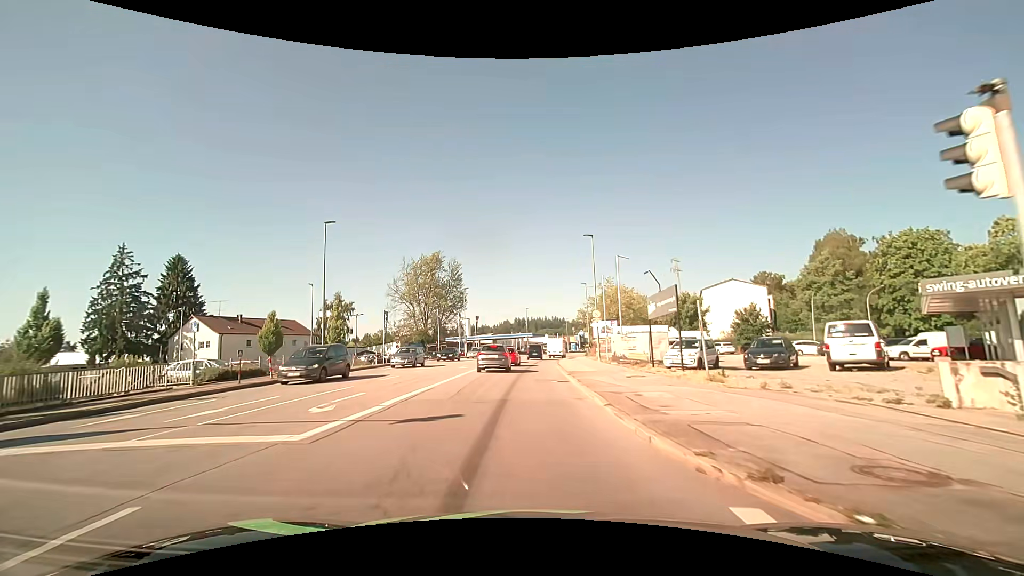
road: tertiary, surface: asphalt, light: Day
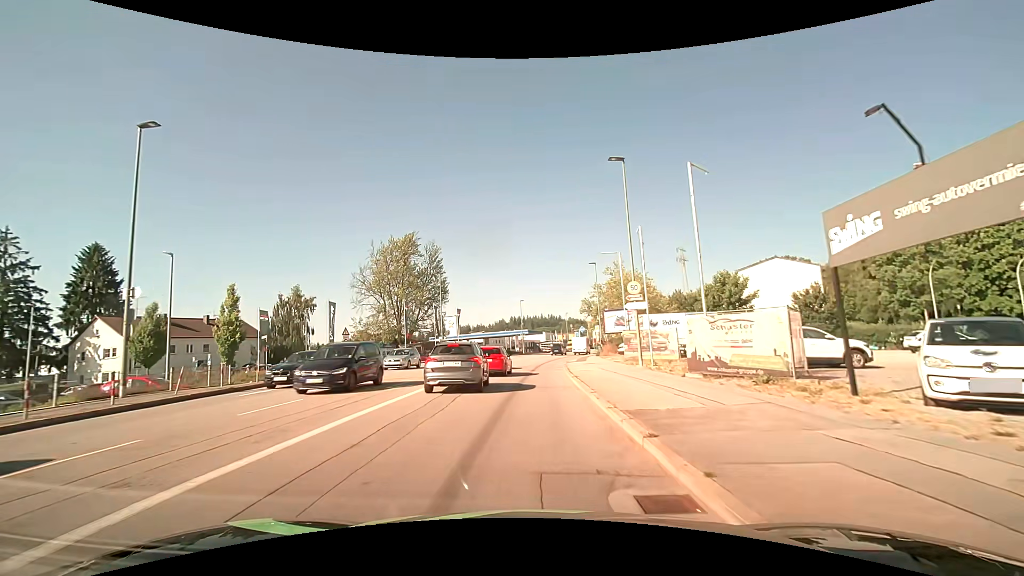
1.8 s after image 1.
(0.0, +16.1) m; 0°
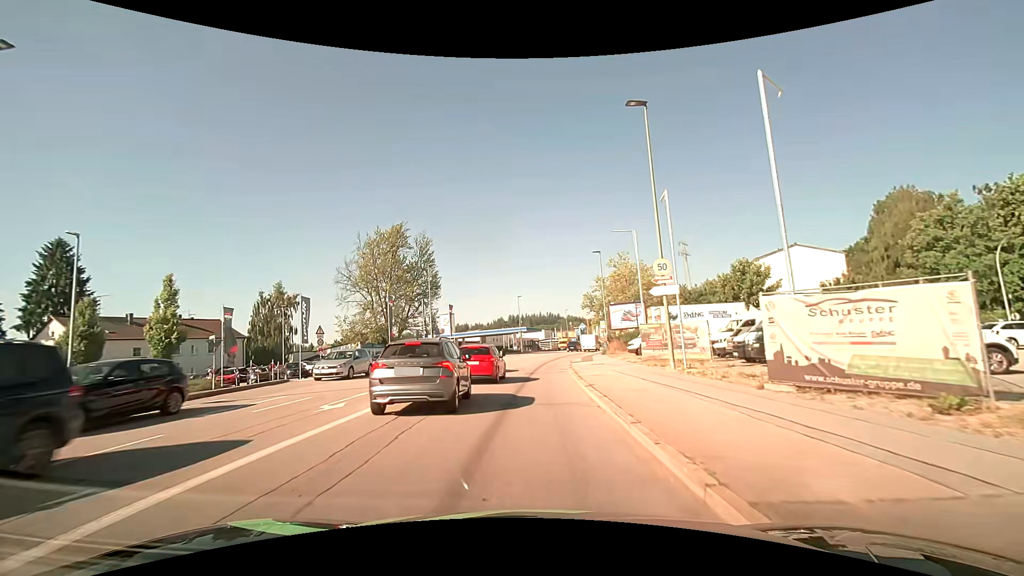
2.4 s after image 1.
(0.0, +5.4) m; 0°
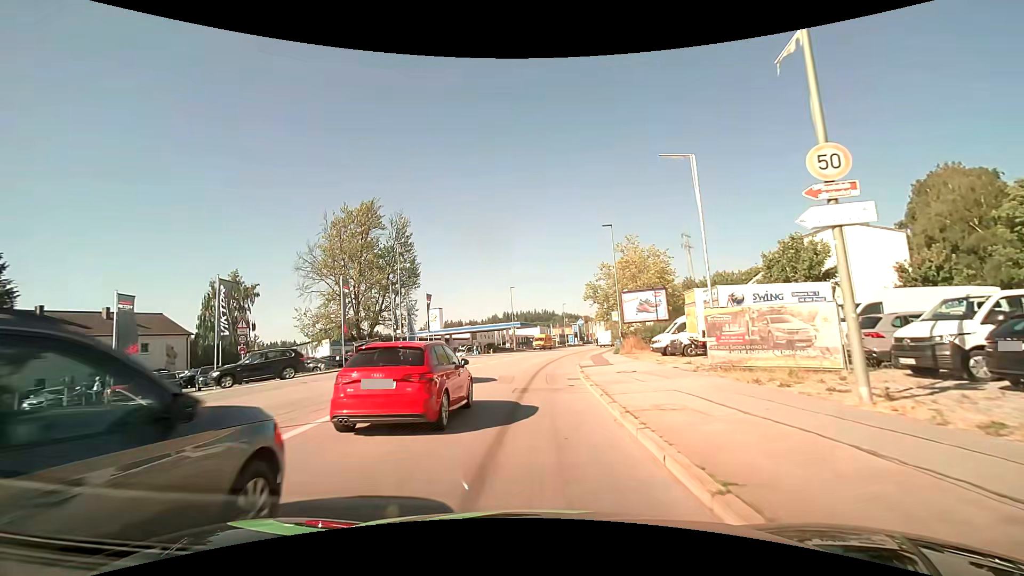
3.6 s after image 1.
(0.0, +10.3) m; +1°
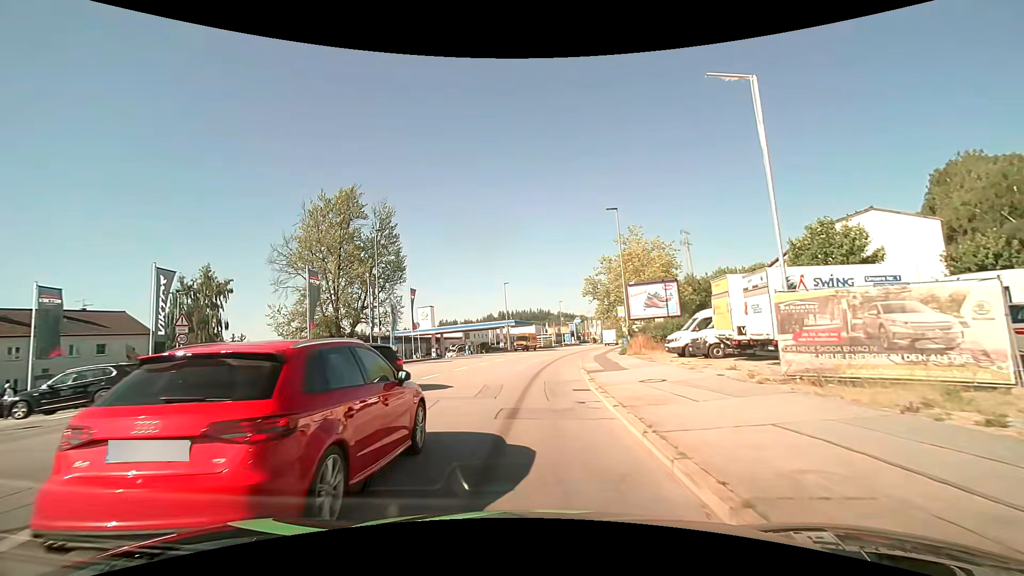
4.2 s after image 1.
(0.0, +4.8) m; 0°
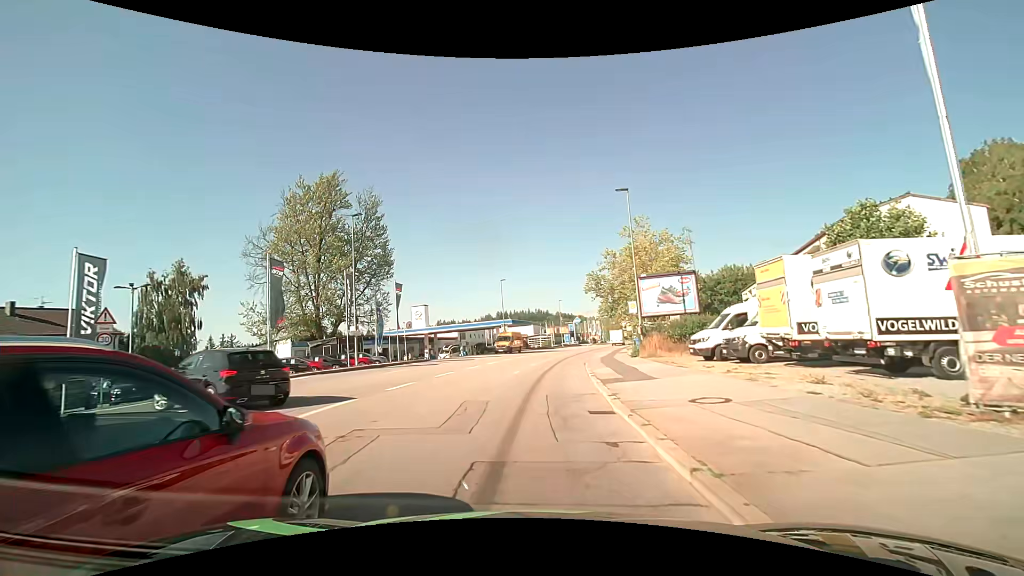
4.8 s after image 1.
(0.0, +4.5) m; 0°
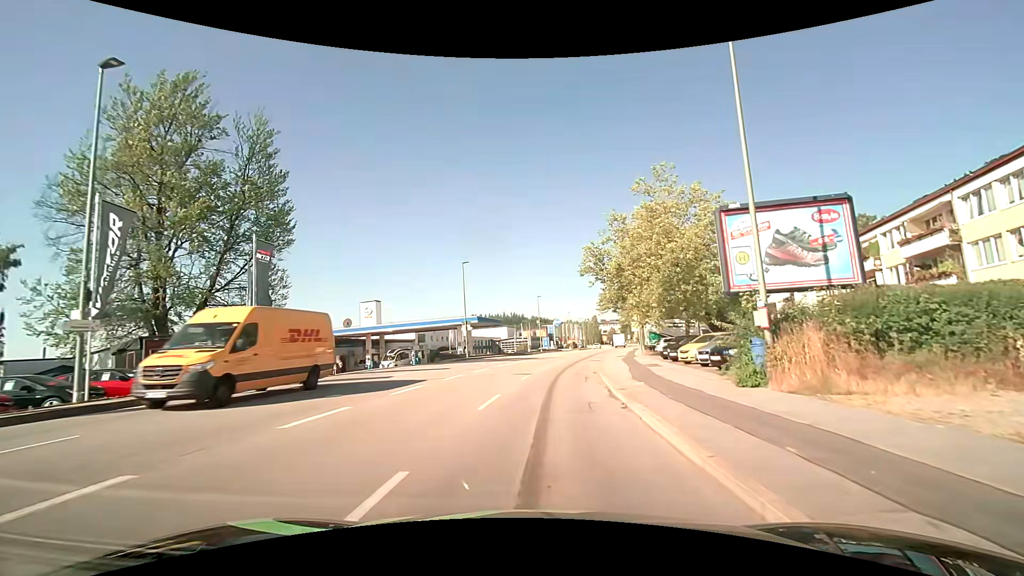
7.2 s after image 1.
(+0.3, +18.5) m; +2°
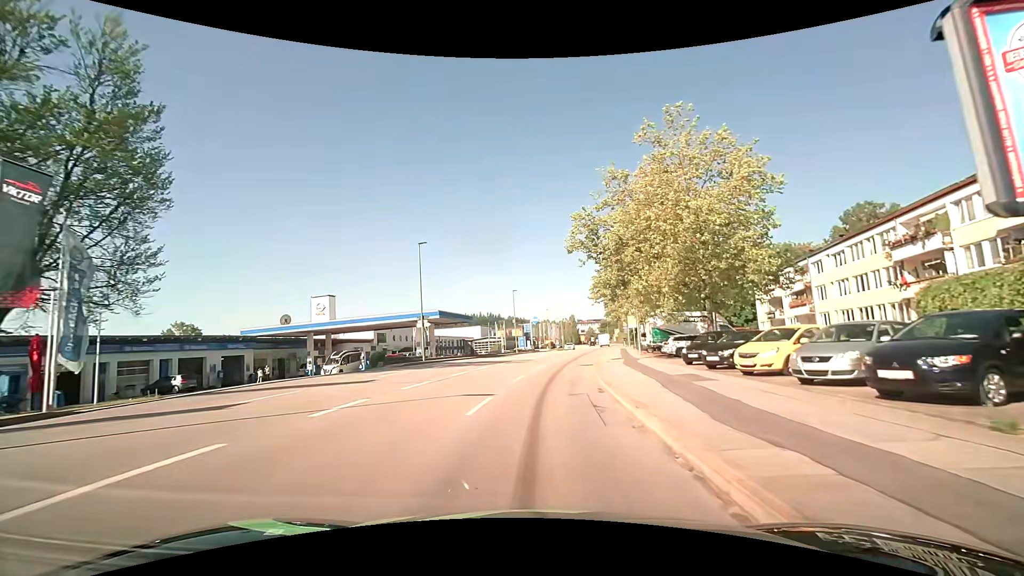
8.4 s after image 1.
(+0.3, +10.3) m; +3°
(0, +10) (+1, +20) (+2, +30) (+3, +40) (+5, +50) (+6, +60) (+8, +69) (+10, +79) (+11, +89) (+13, +99) m
